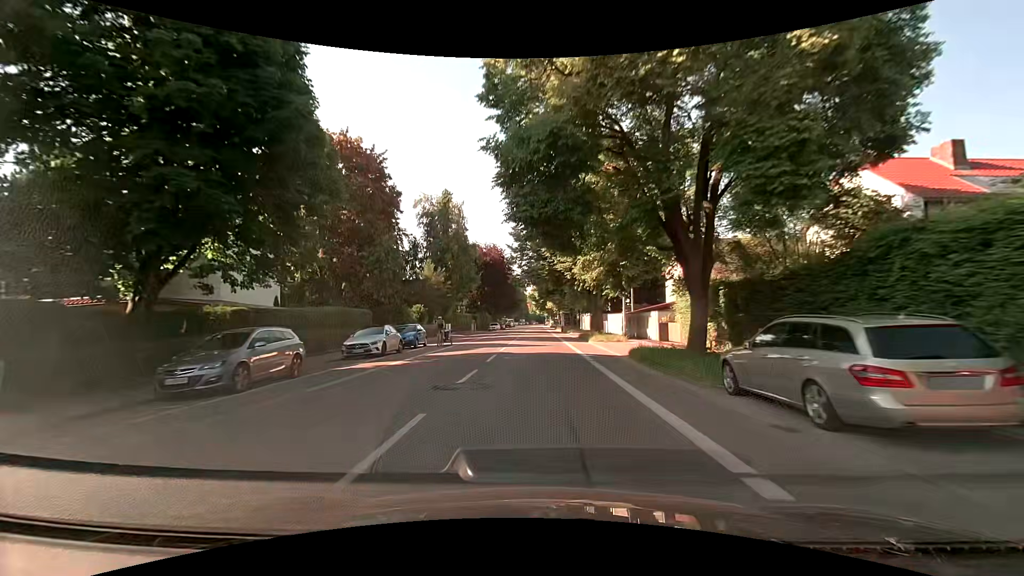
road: secondary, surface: asphalt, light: Day
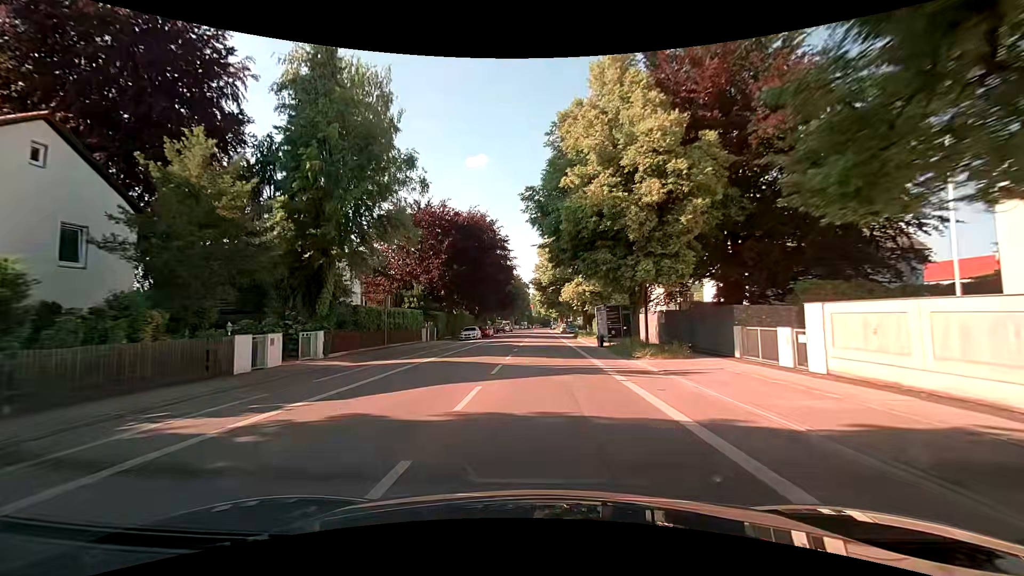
(-0.2, +38.2) m; -1°
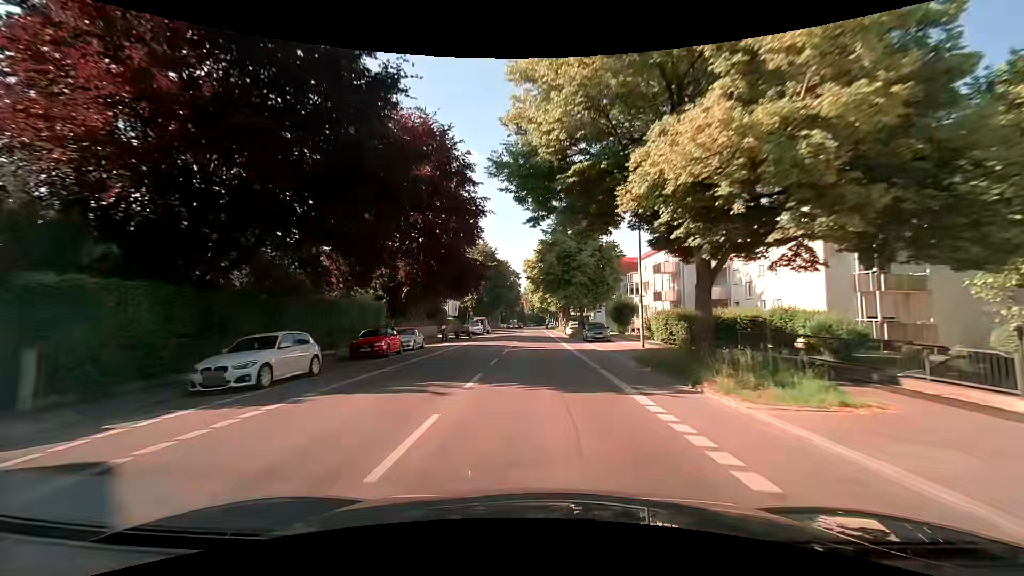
(+0.7, +39.6) m; +1°
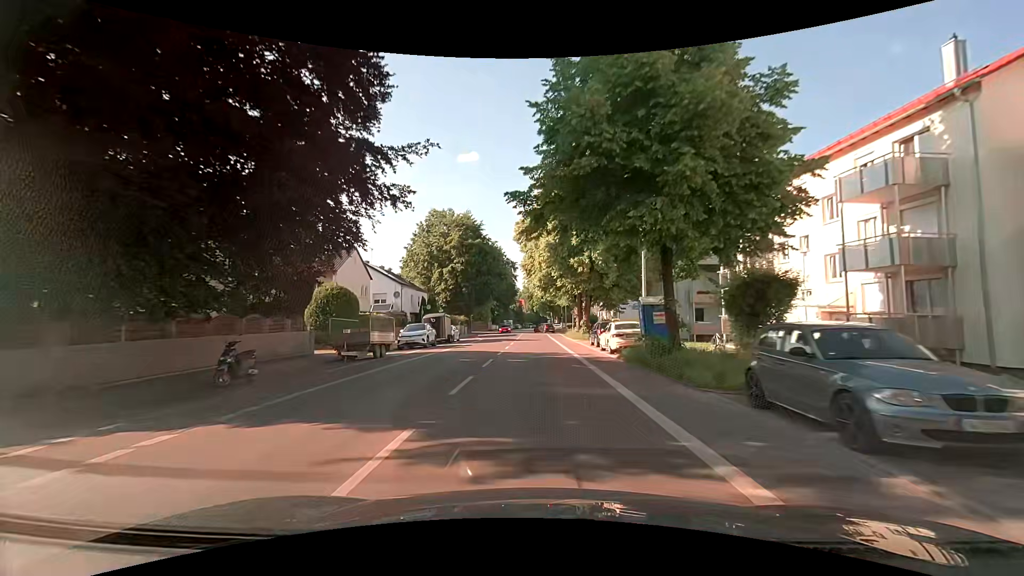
(+0.1, +30.7) m; 0°
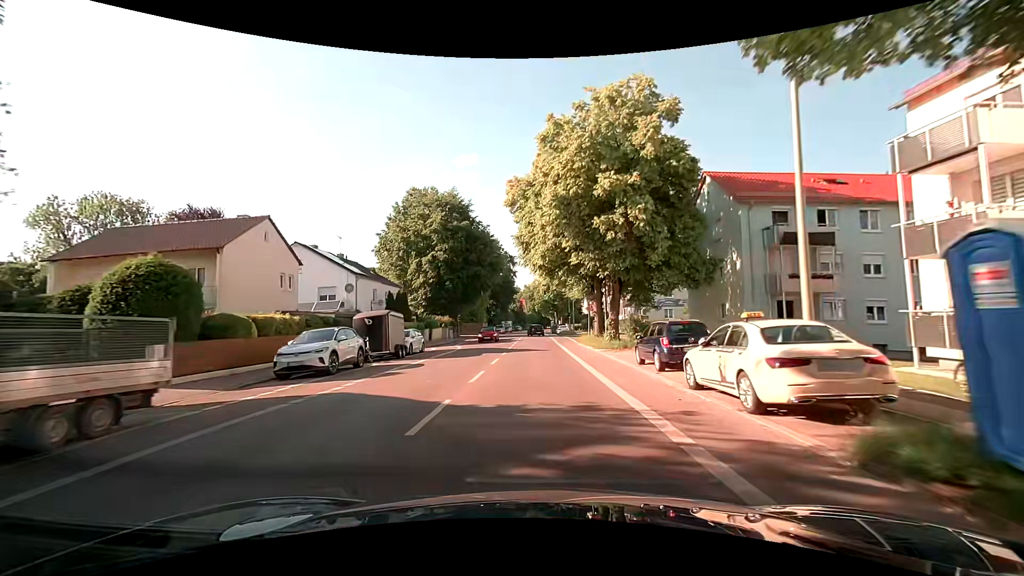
(0.0, +15.0) m; 0°
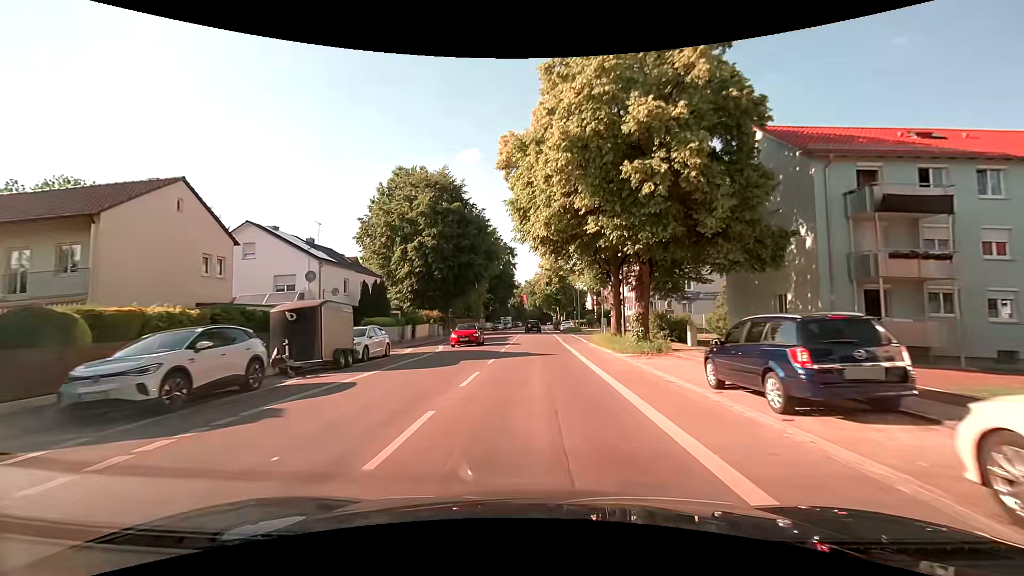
(-0.1, +7.5) m; -1°
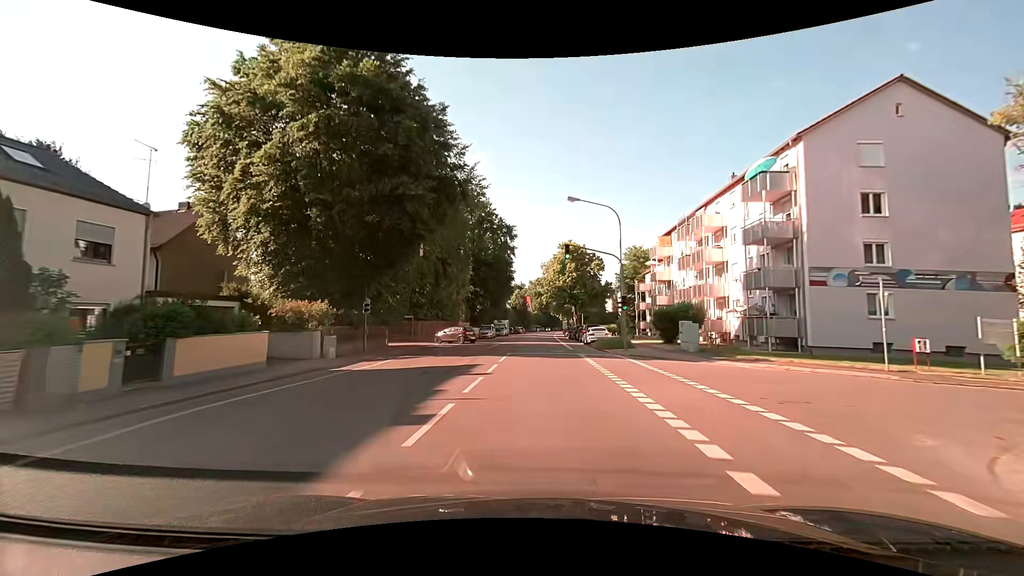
(-0.3, +30.6) m; 0°
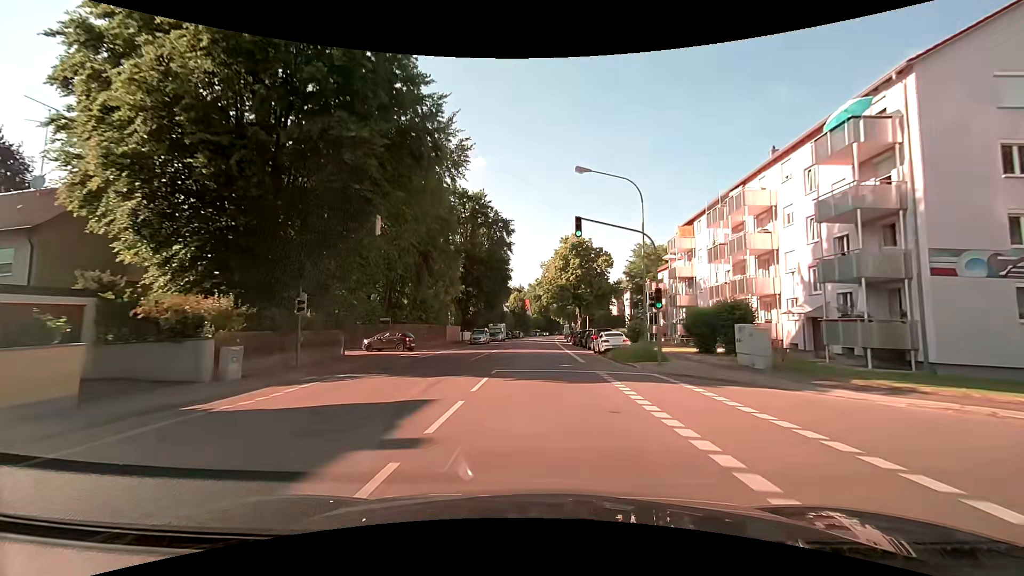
(-0.1, +8.0) m; -1°
(0, +10) (0, +20) (0, +30) (+1, +40) (+1, +50) (+1, +60) (+2, +70) (+2, +80) (+2, +90) (+3, +100) m
